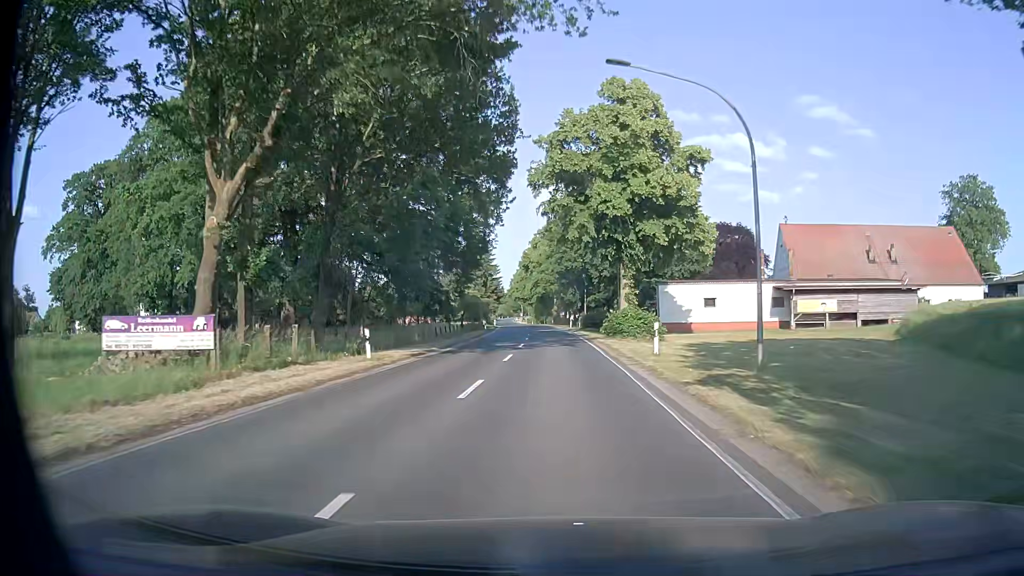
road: secondary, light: Day
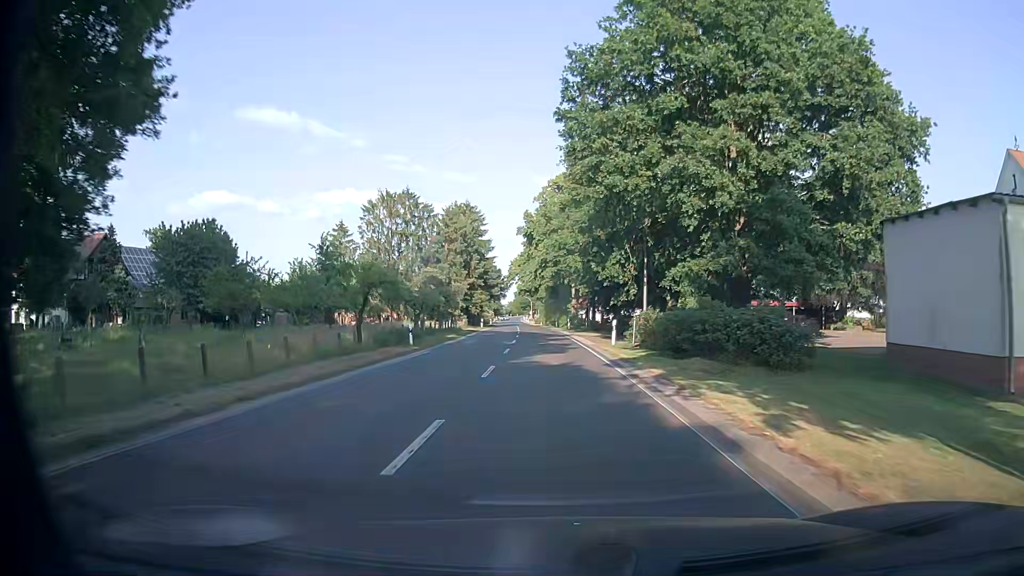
(-0.2, +40.5) m; -1°
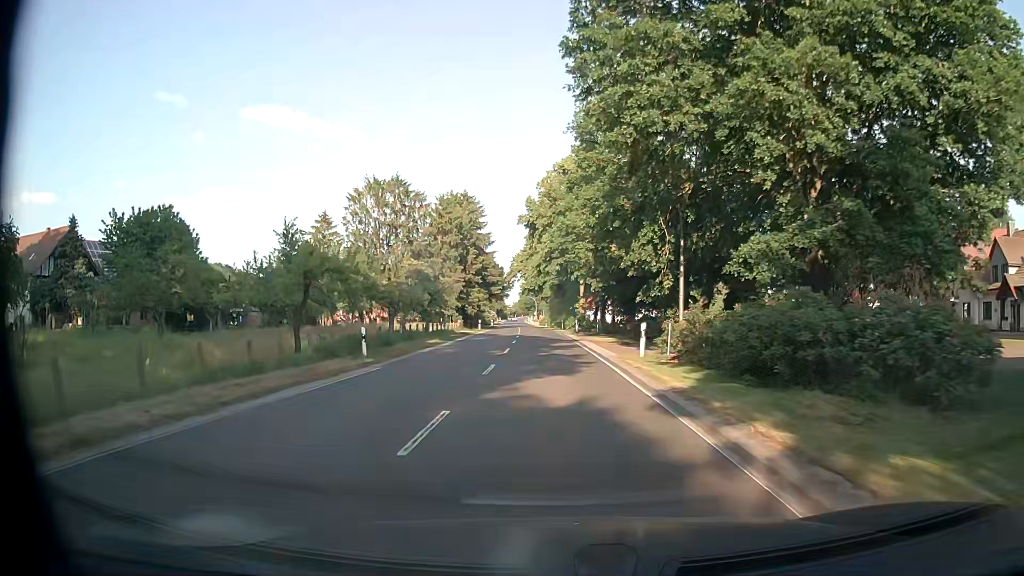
(0.0, +8.1) m; 0°
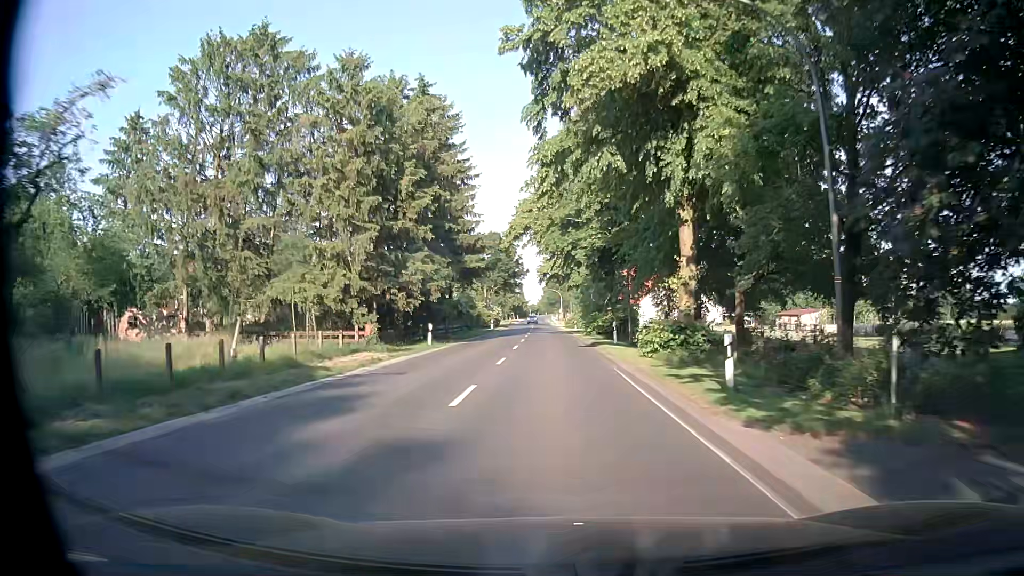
(-1.1, +40.6) m; -3°
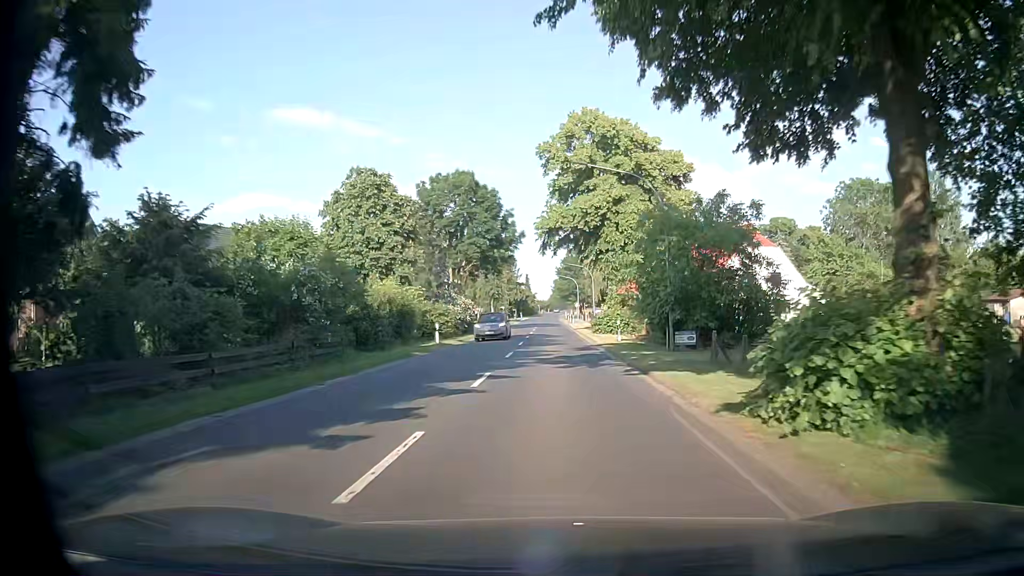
(-0.1, +40.6) m; 0°
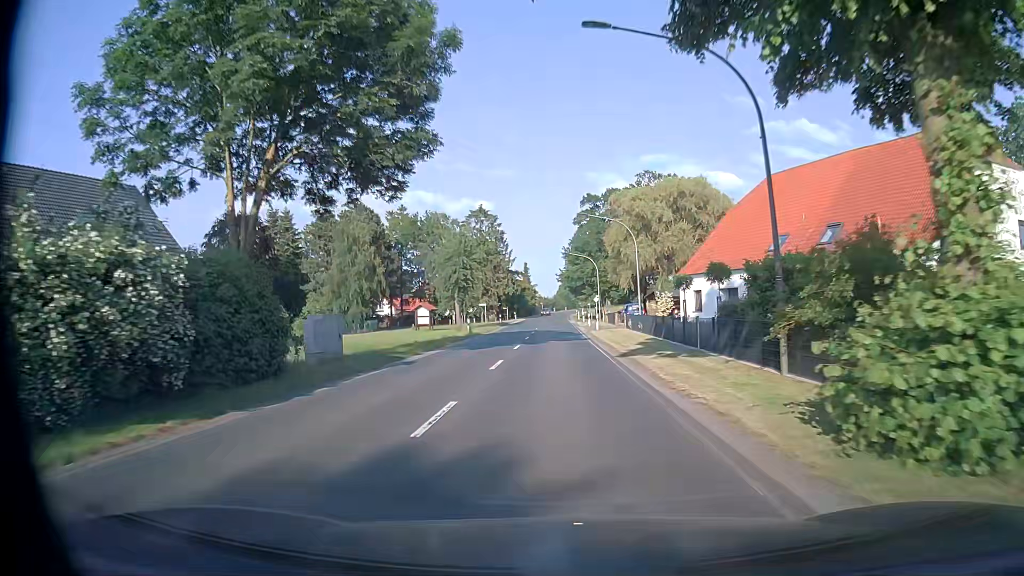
(-0.9, +40.5) m; -2°
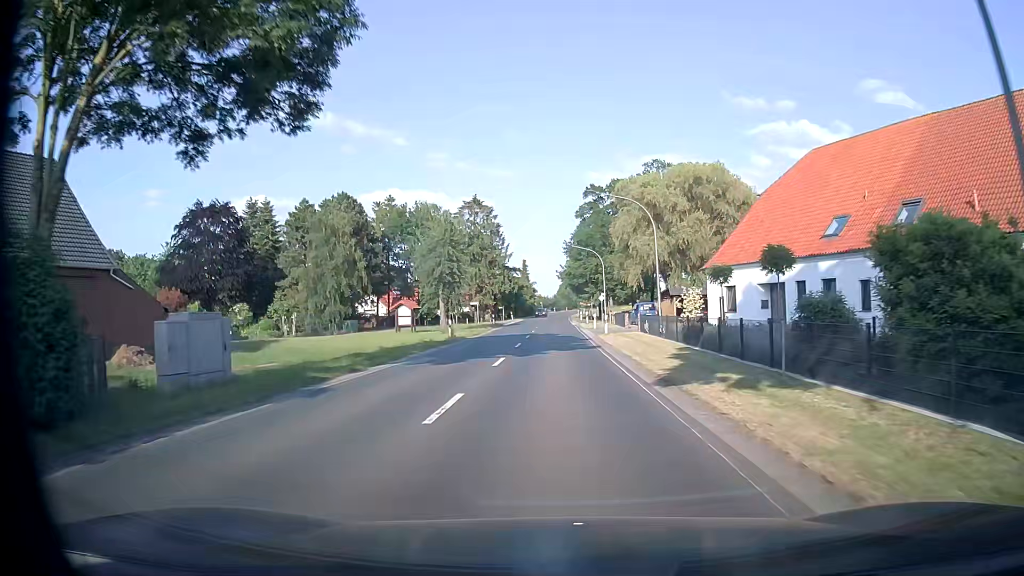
(+0.1, +8.1) m; +1°
(0, +10) (0, +20) (0, +30) (0, +40) (0, +50) (0, +60) (0, +70) (-1, +80) (0, +90) (0, +100) m
